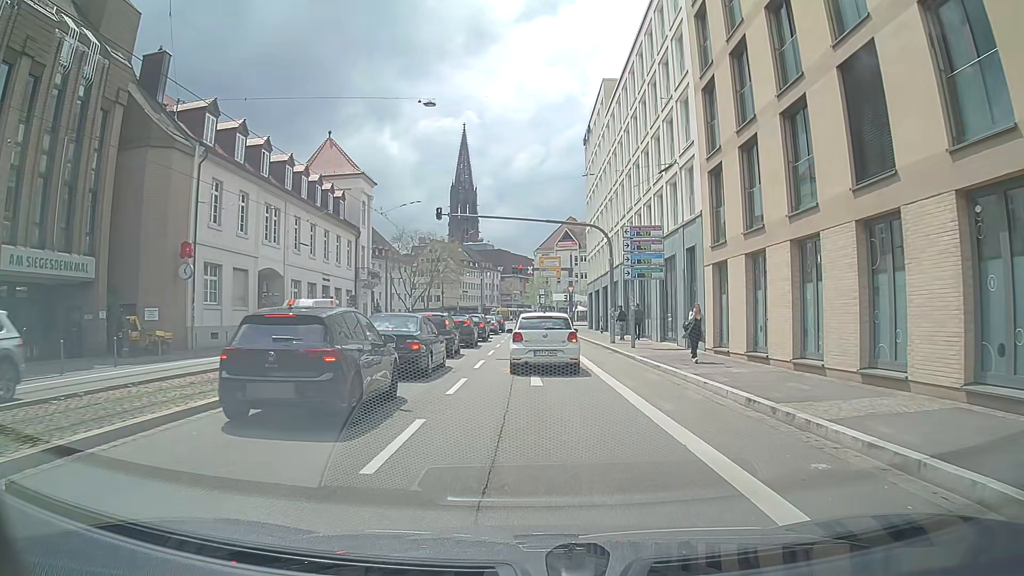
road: primary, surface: asphalt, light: Day
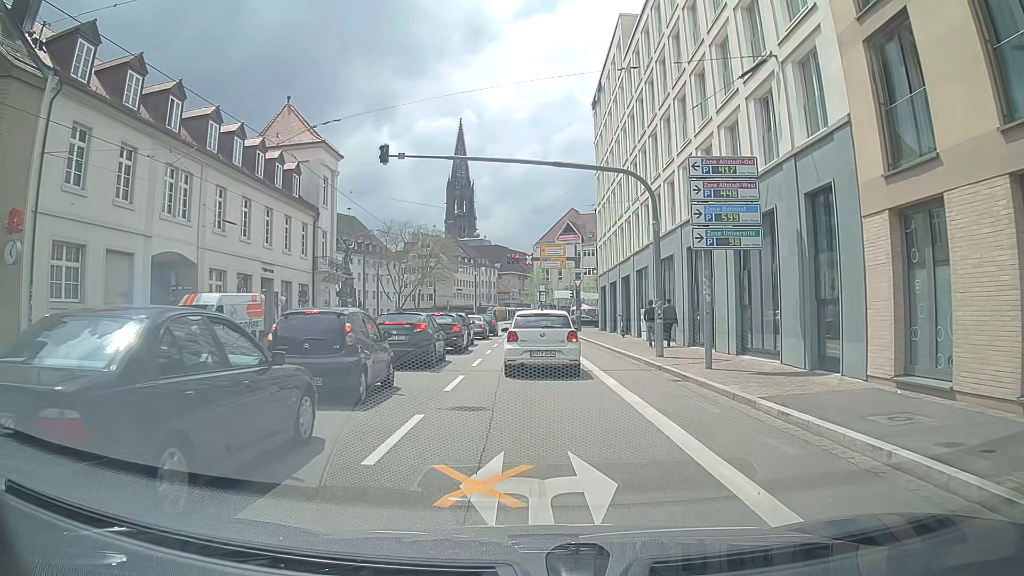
(-0.3, +11.6) m; -2°
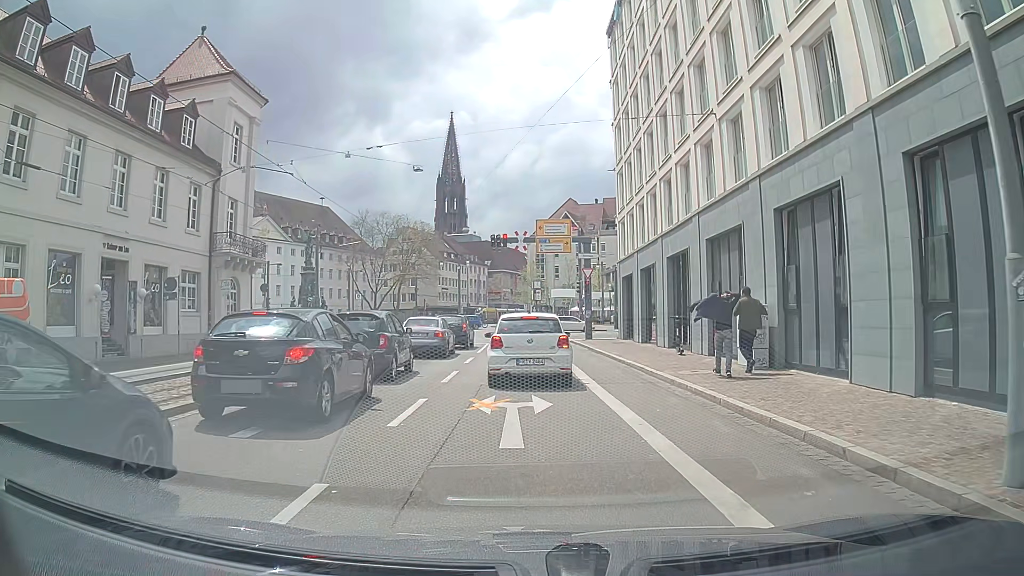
(+0.2, +15.5) m; -1°
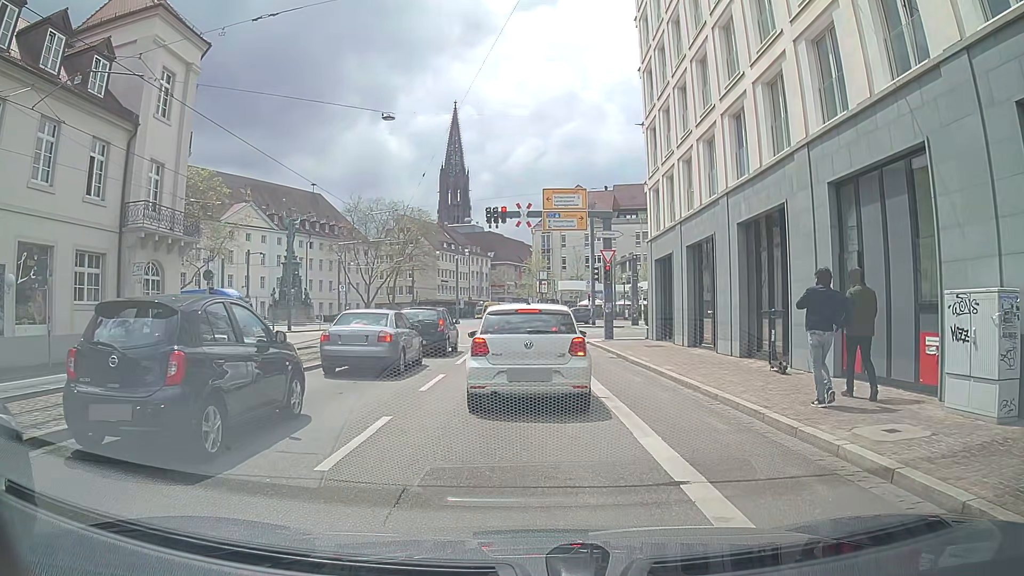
(+0.1, +8.4) m; -2°
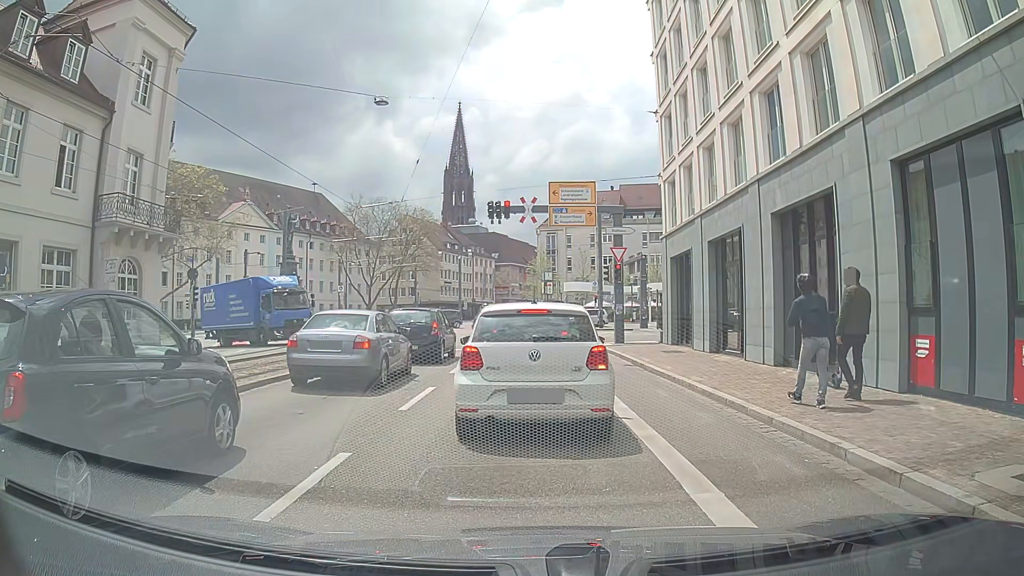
(-0.1, +2.1) m; -3°
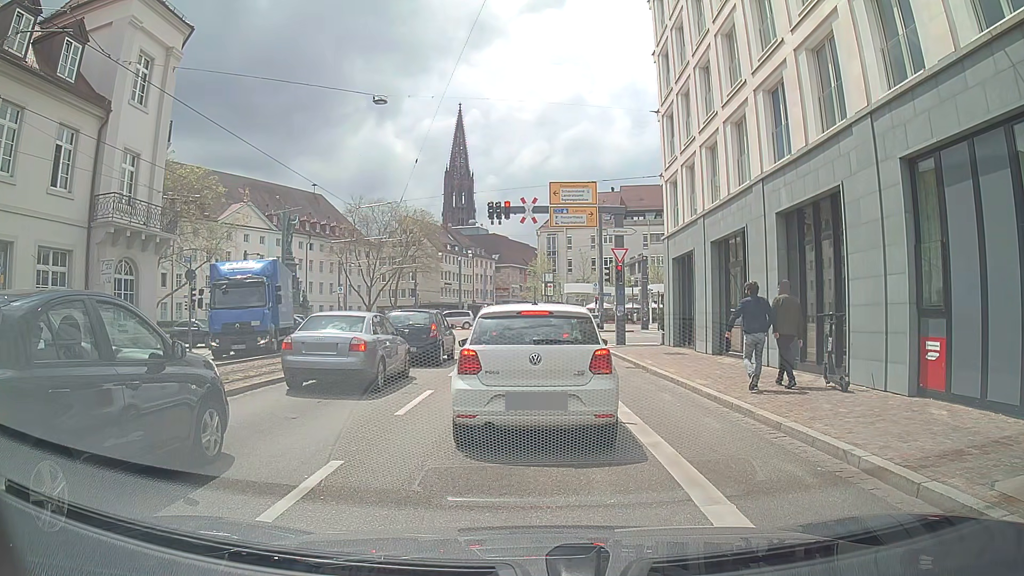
(0.0, +0.3) m; 0°
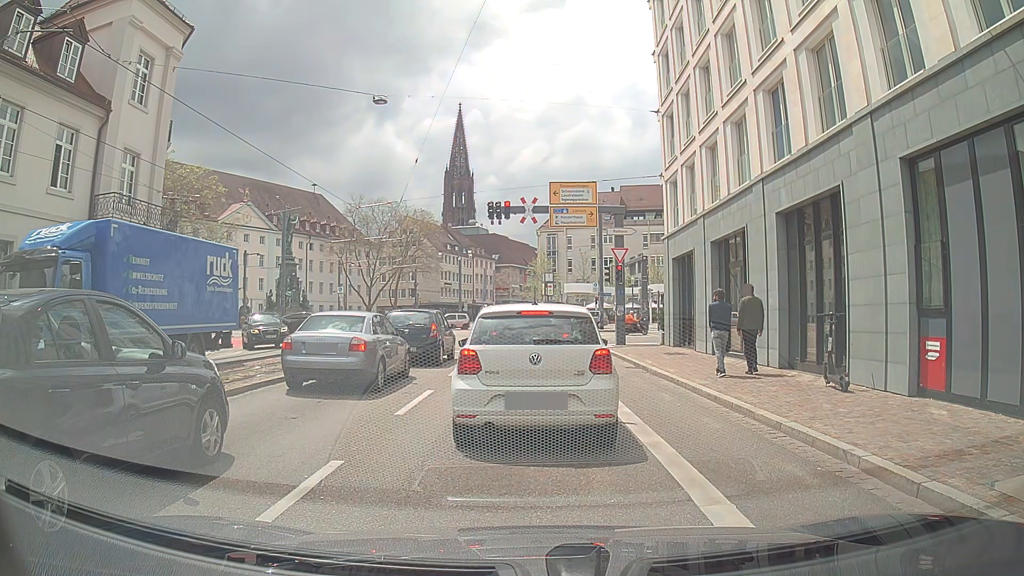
(0.0, 0.0) m; 0°
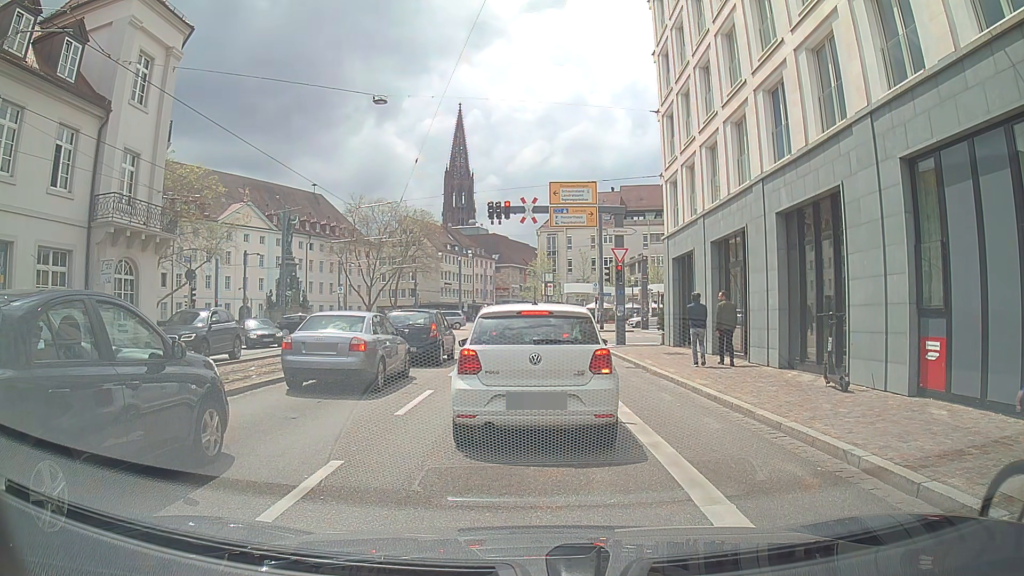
(0.0, 0.0) m; 0°
